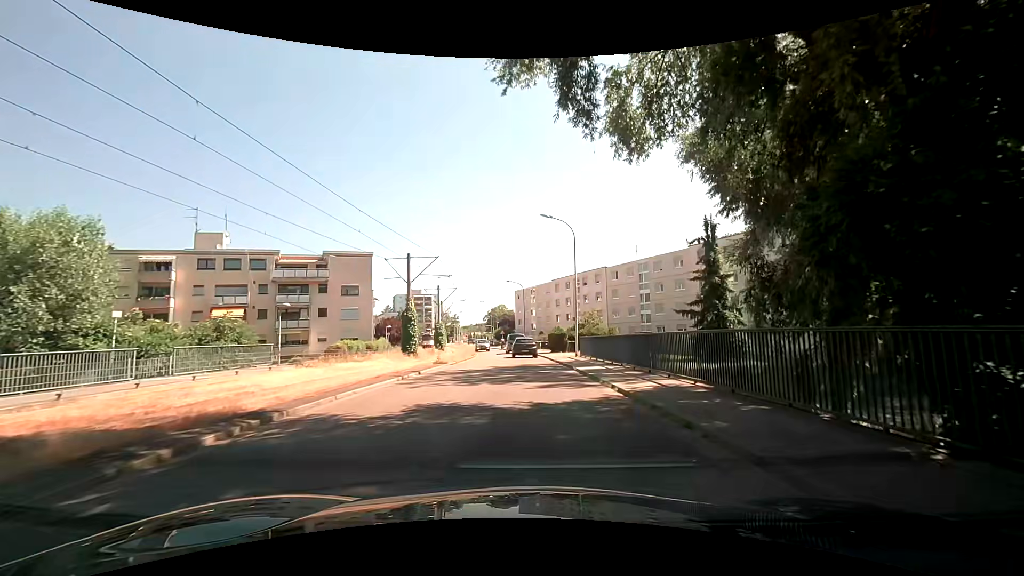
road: residential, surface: asphalt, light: Day
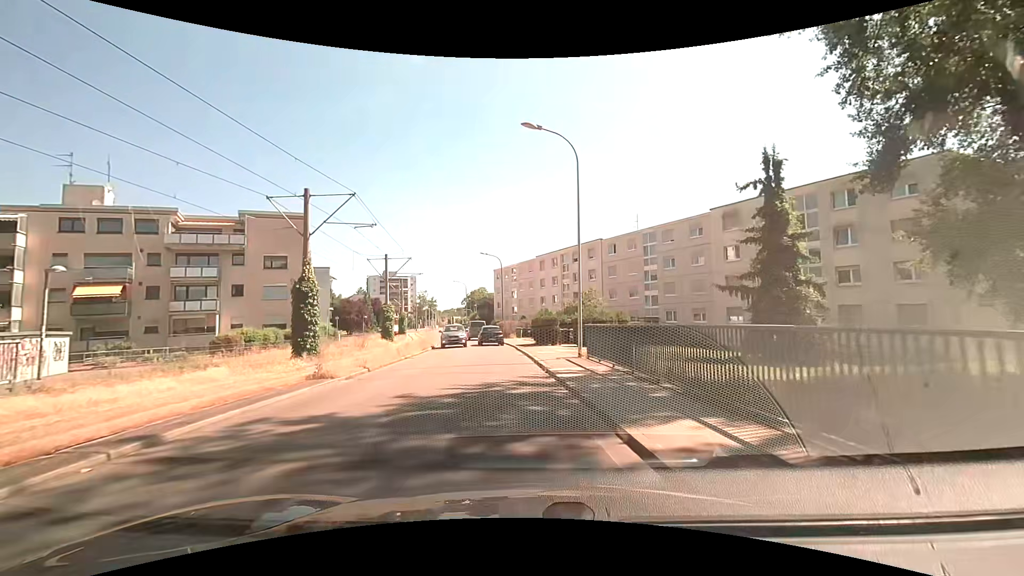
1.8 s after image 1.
(+0.3, +12.9) m; +4°
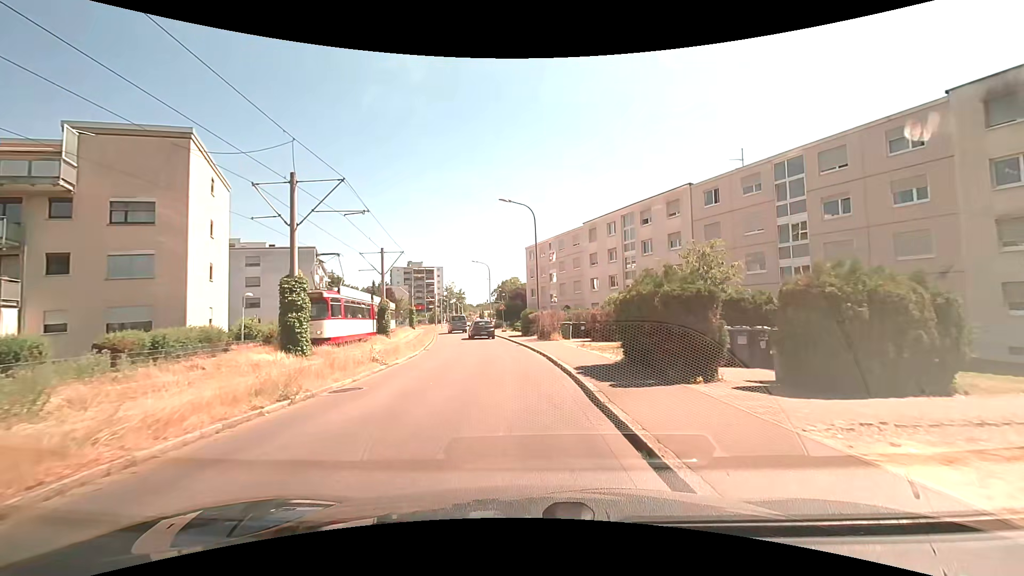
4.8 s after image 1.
(-1.7, +21.4) m; -7°
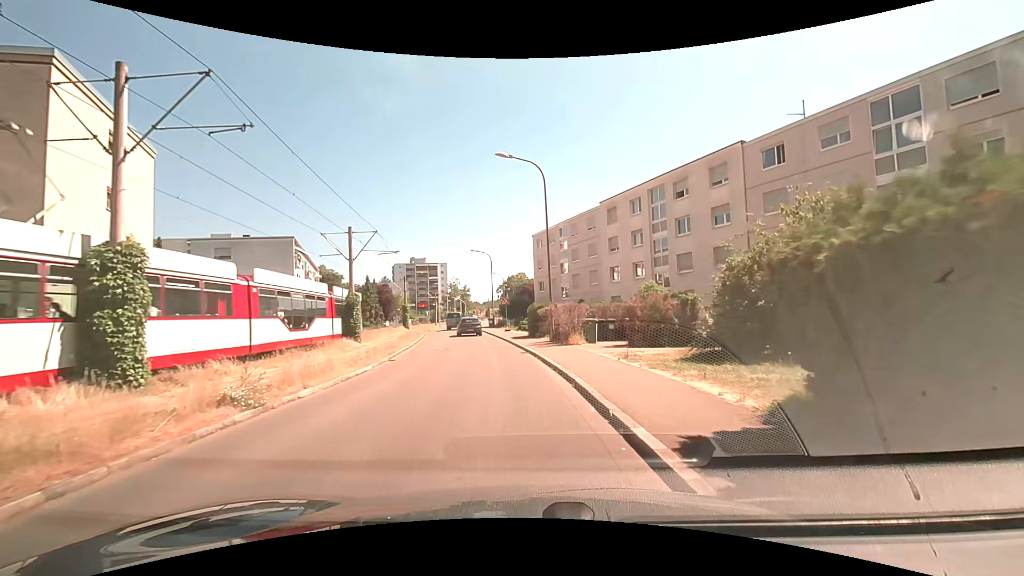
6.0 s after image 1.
(+0.1, +8.5) m; -1°
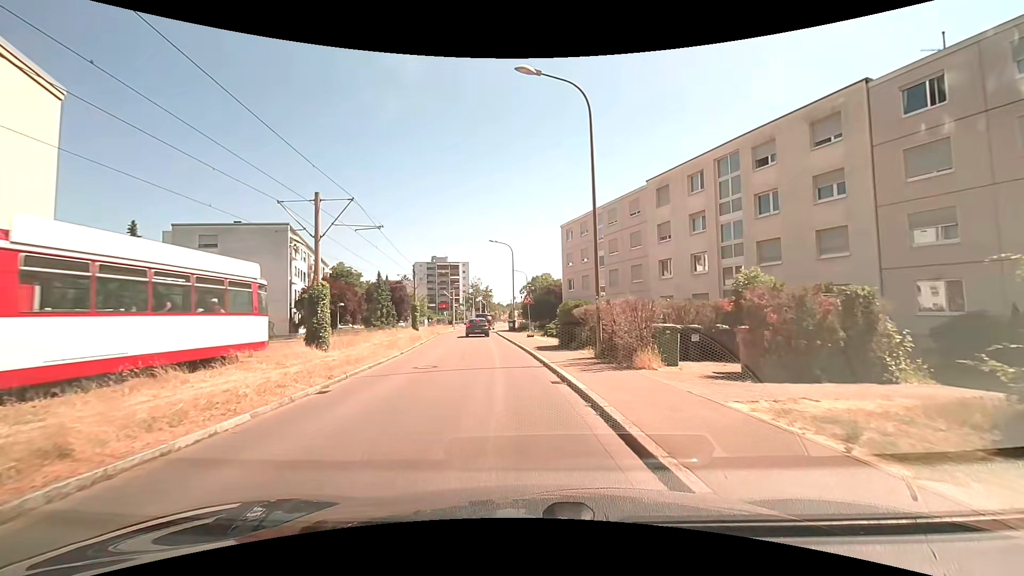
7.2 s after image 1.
(-0.1, +8.6) m; -2°
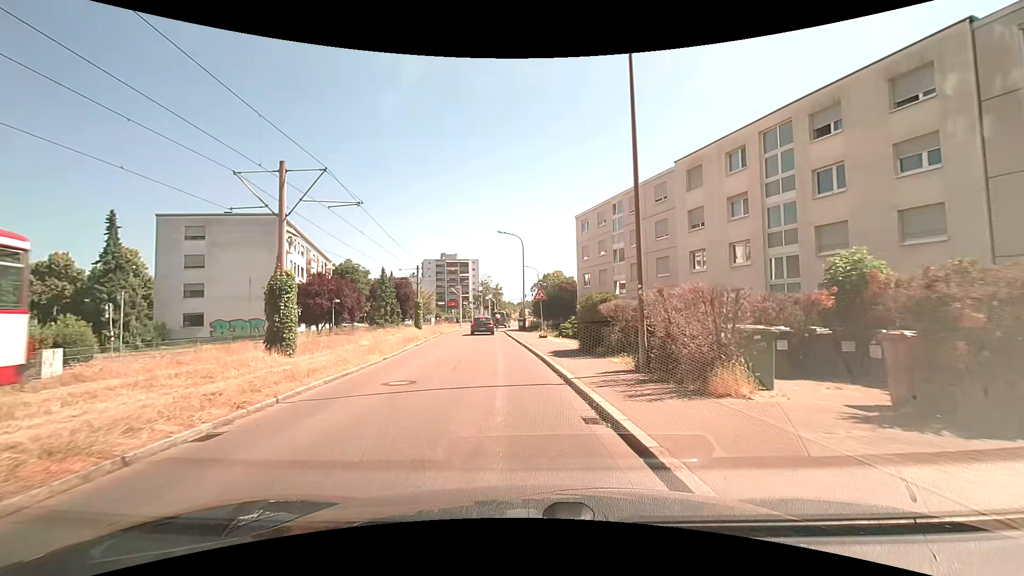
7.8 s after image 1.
(-0.1, +4.4) m; -2°
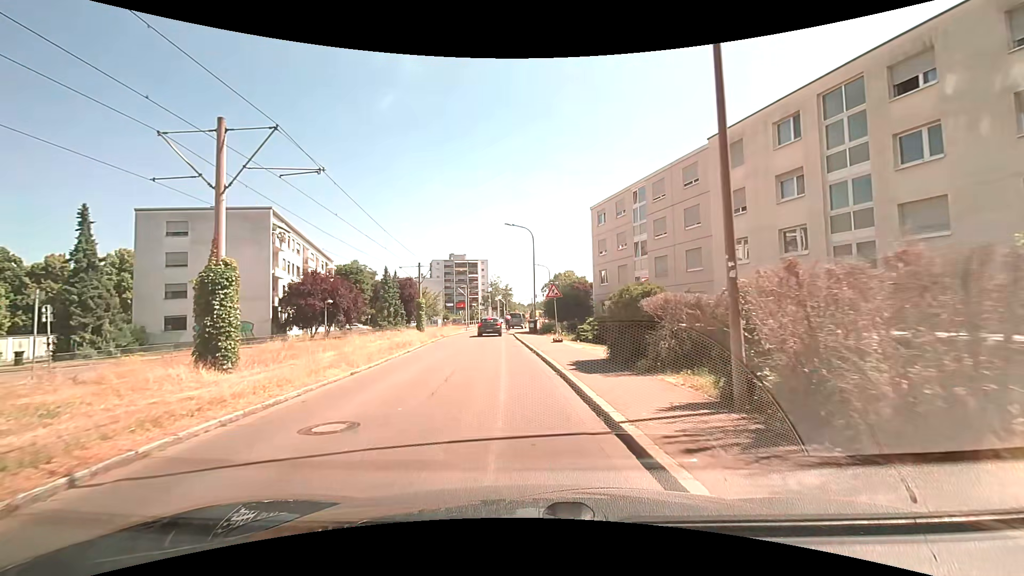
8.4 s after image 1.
(0.0, +4.4) m; -1°
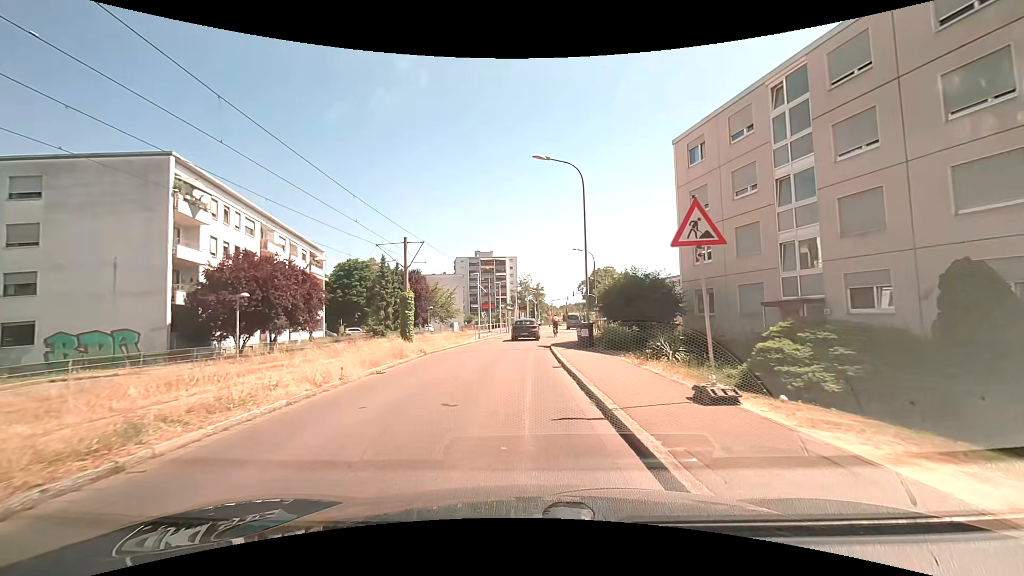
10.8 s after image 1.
(-0.6, +17.8) m; -3°
(0, +10) (0, +20) (0, +30) (+1, +40) (+3, +50) (+5, +60) (+6, +69) (+8, +79) (+10, +89) (+11, +99) m
